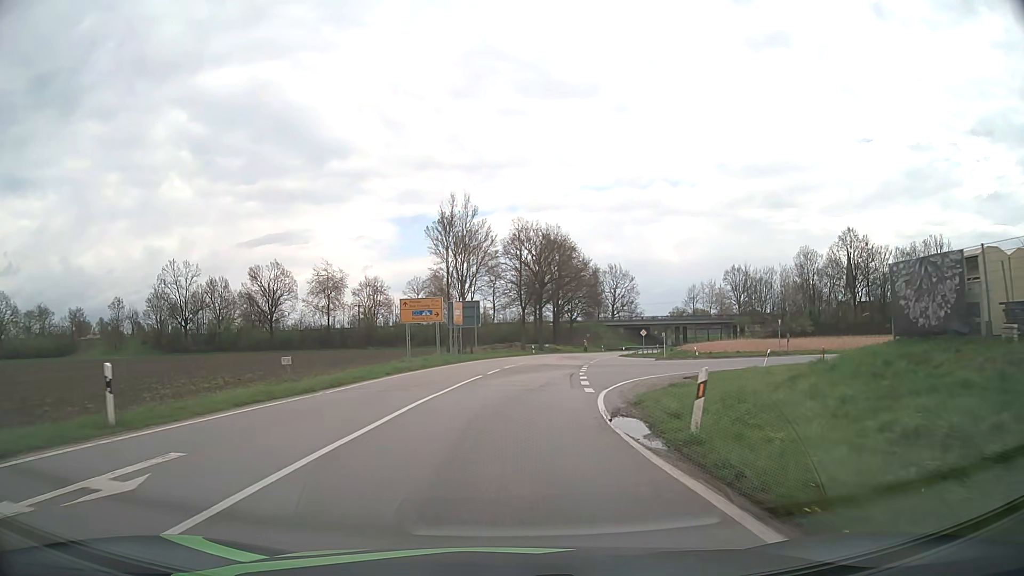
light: Day
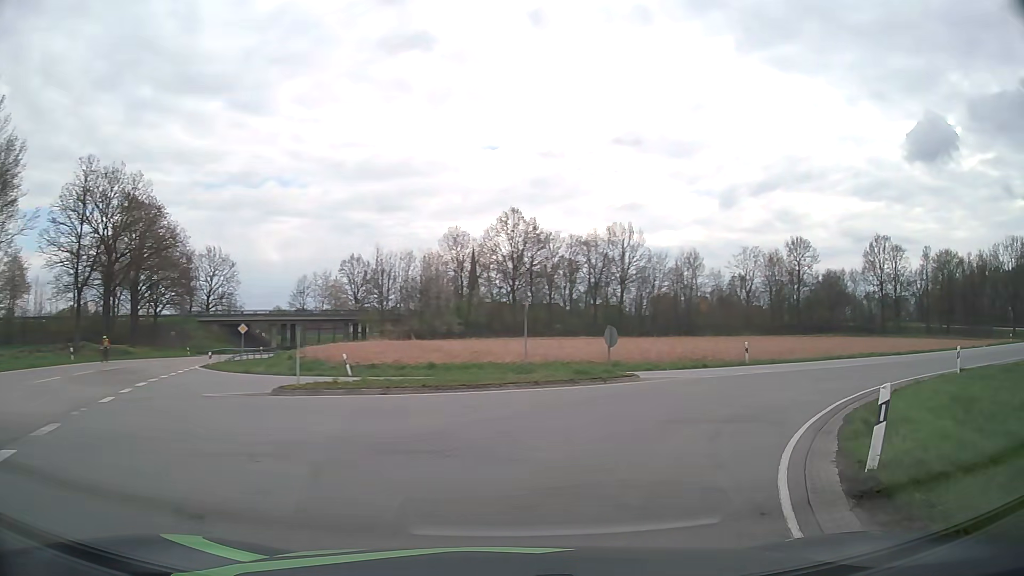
(+4.7, +28.2) m; +34°
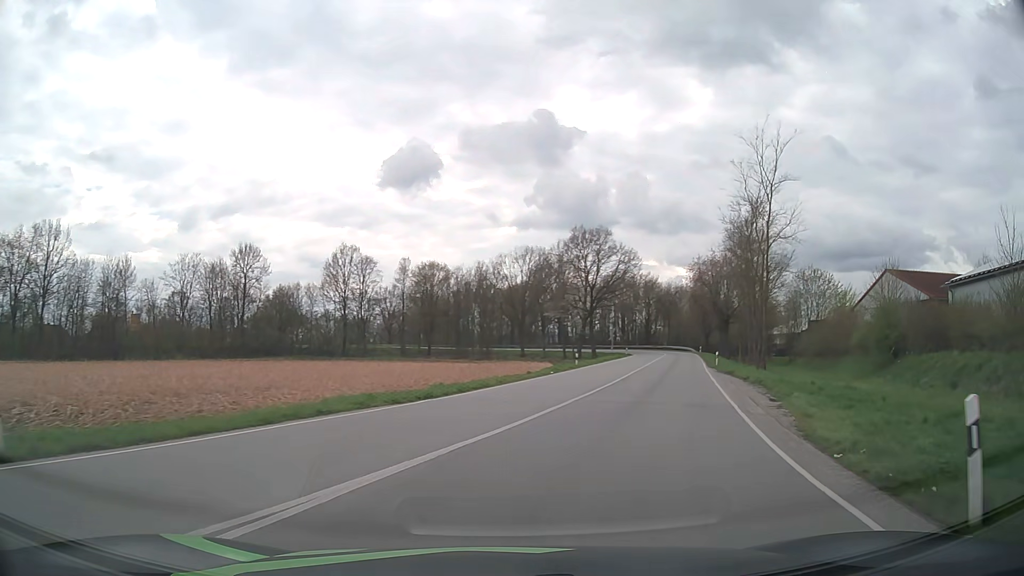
(+9.7, +20.6) m; +47°
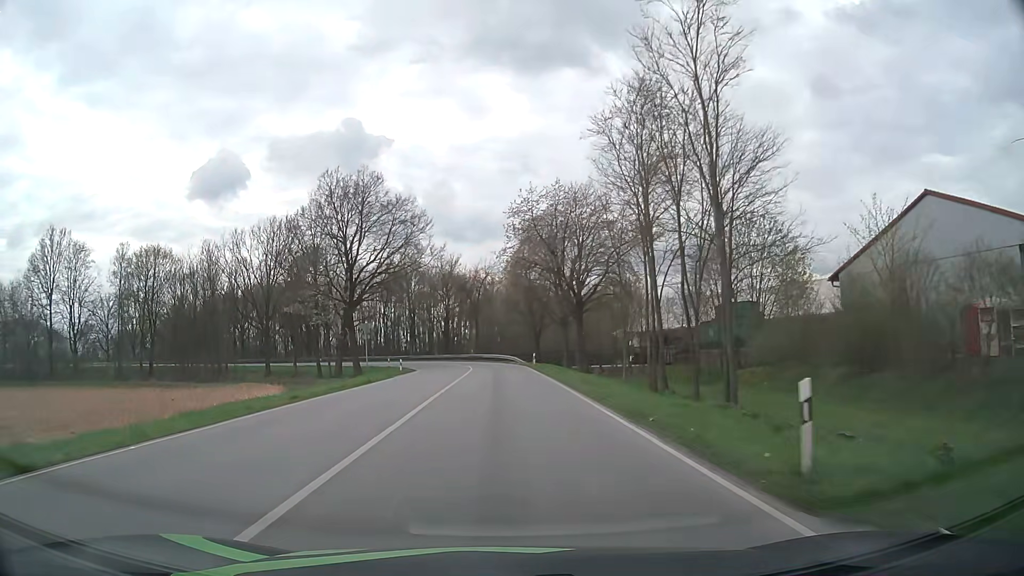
(+9.8, +40.2) m; +17°
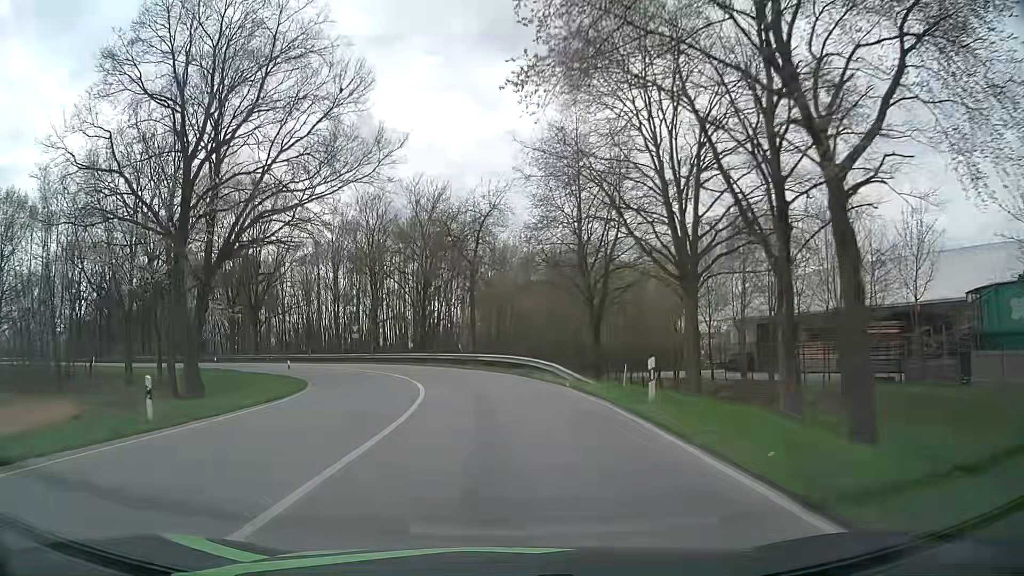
(-0.5, +38.7) m; -1°
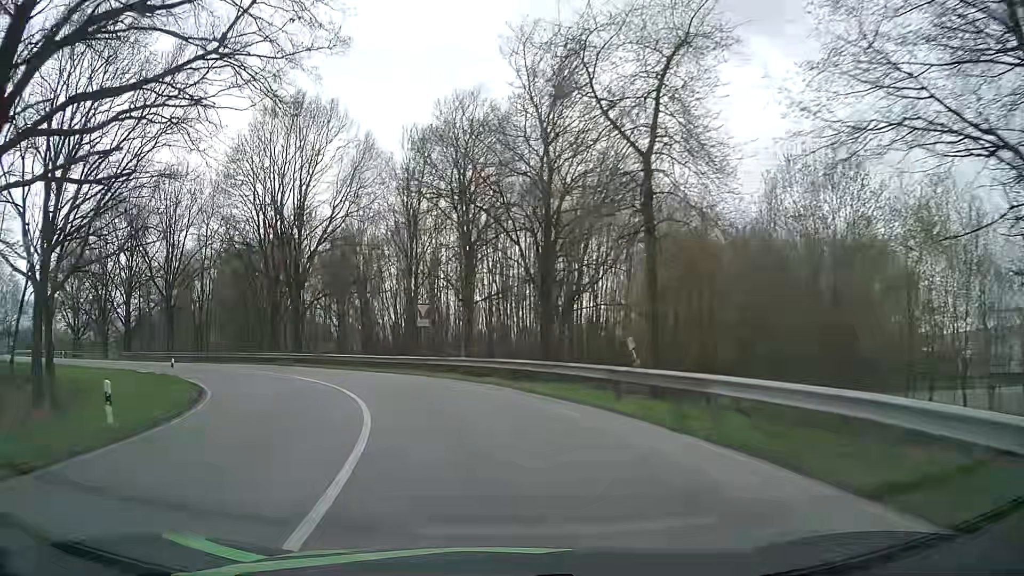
(-2.0, +26.1) m; -12°
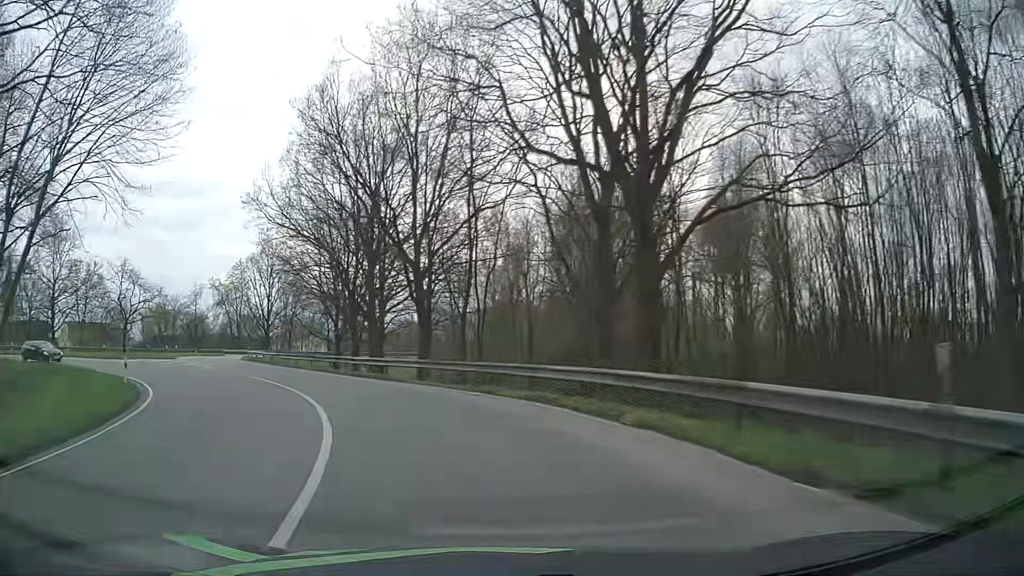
(-7.6, +30.0) m; -32°
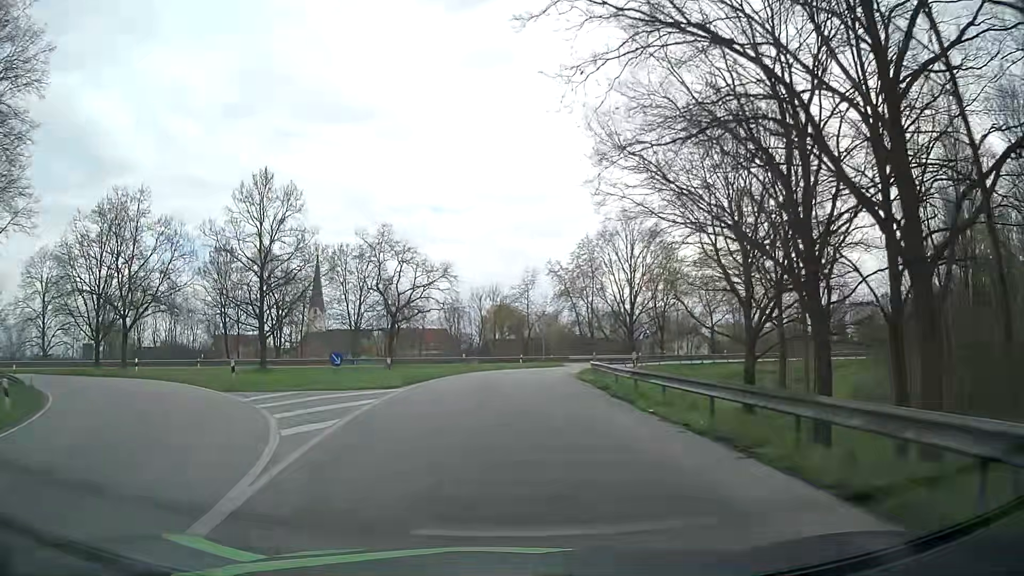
(-9.4, +28.7) m; -32°
(0, +10) (0, +20) (+1, +30) (+2, +40) (+5, +50) (+9, +58) (+15, +66) (+24, +72) (+33, +75) (+42, +78) m
